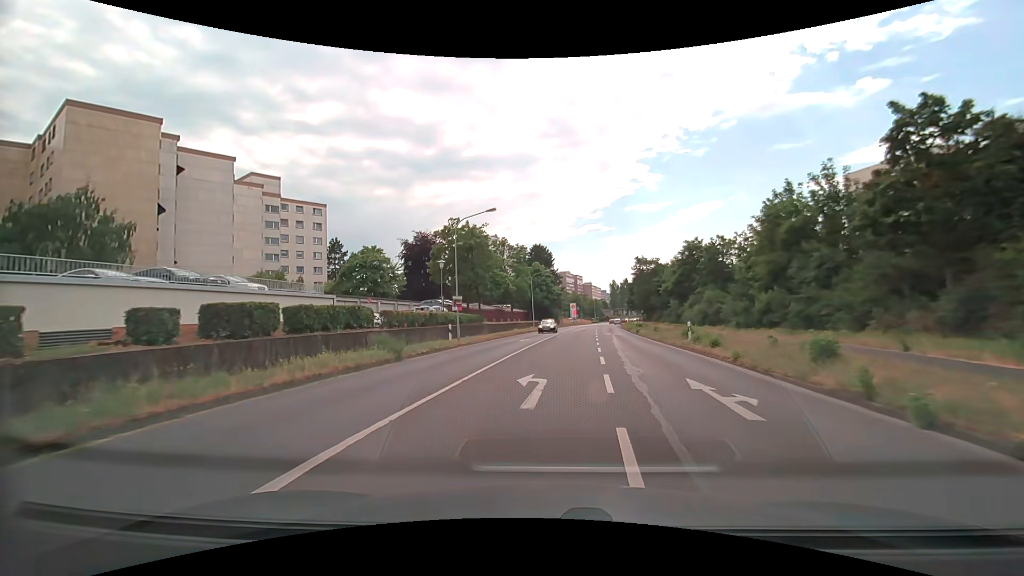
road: secondary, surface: asphalt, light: Day
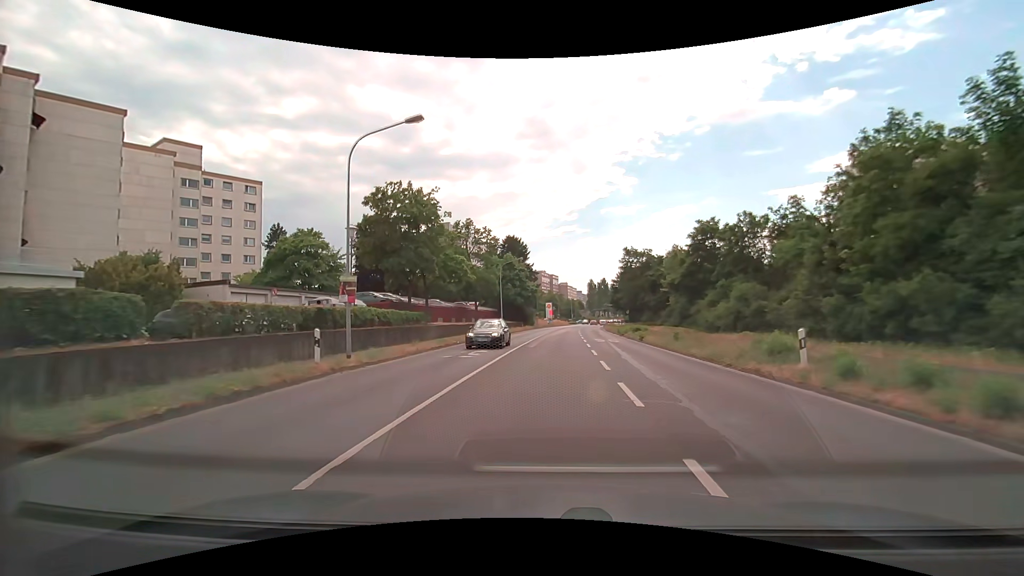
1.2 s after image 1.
(+0.3, +13.3) m; +3°
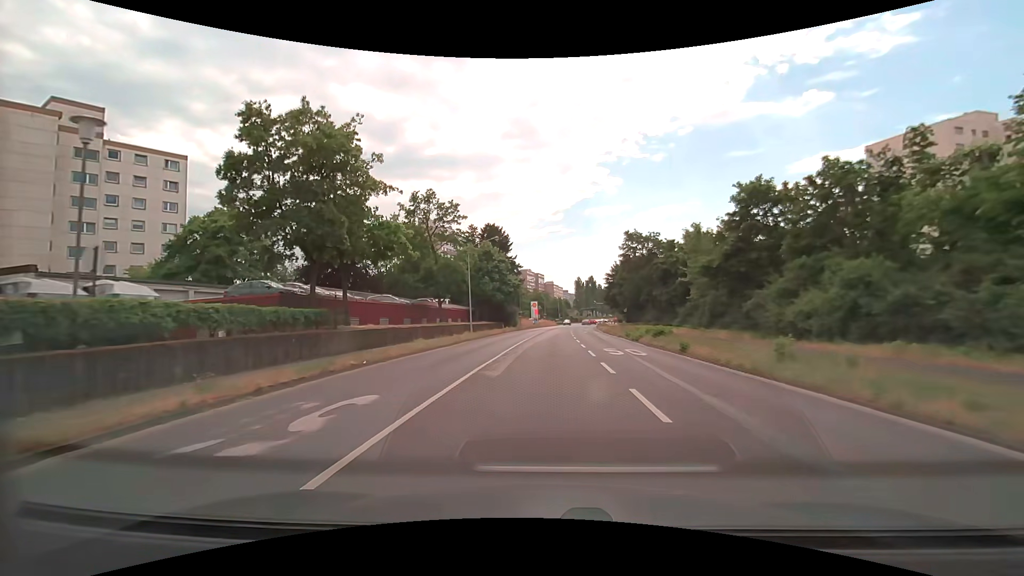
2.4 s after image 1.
(+0.3, +13.2) m; +2°
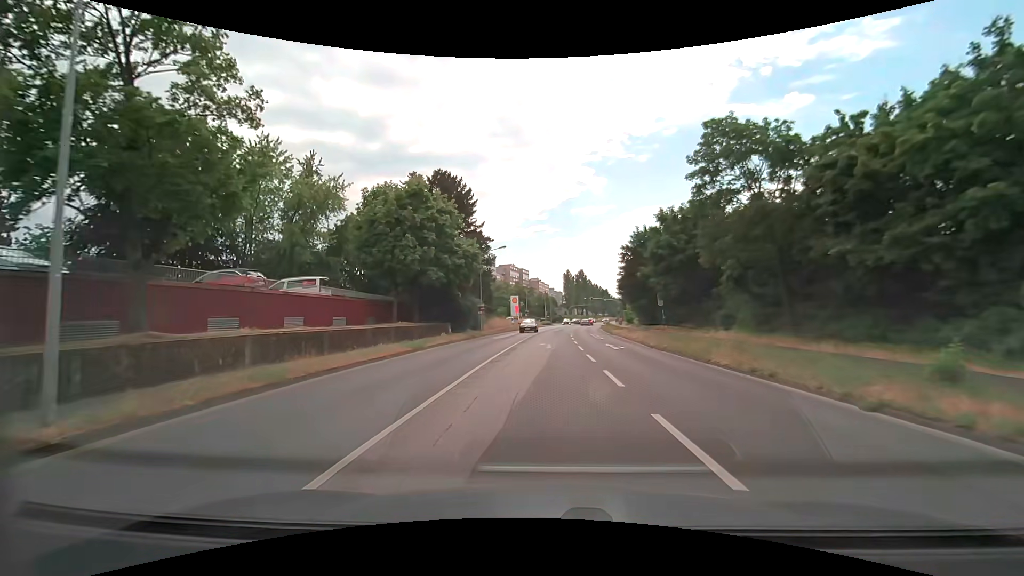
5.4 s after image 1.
(+0.7, +32.8) m; +2°
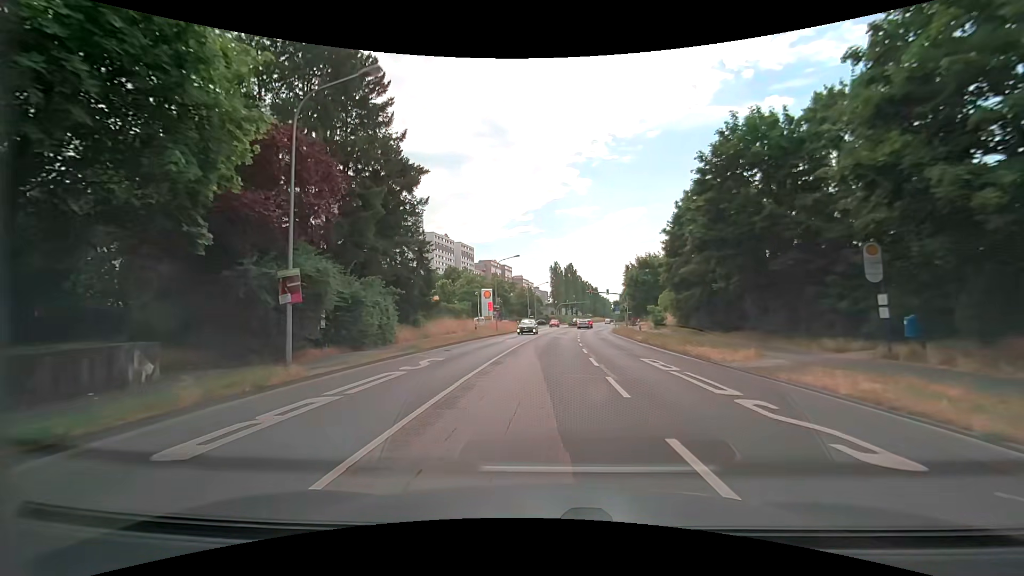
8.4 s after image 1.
(+0.2, +31.4) m; +1°
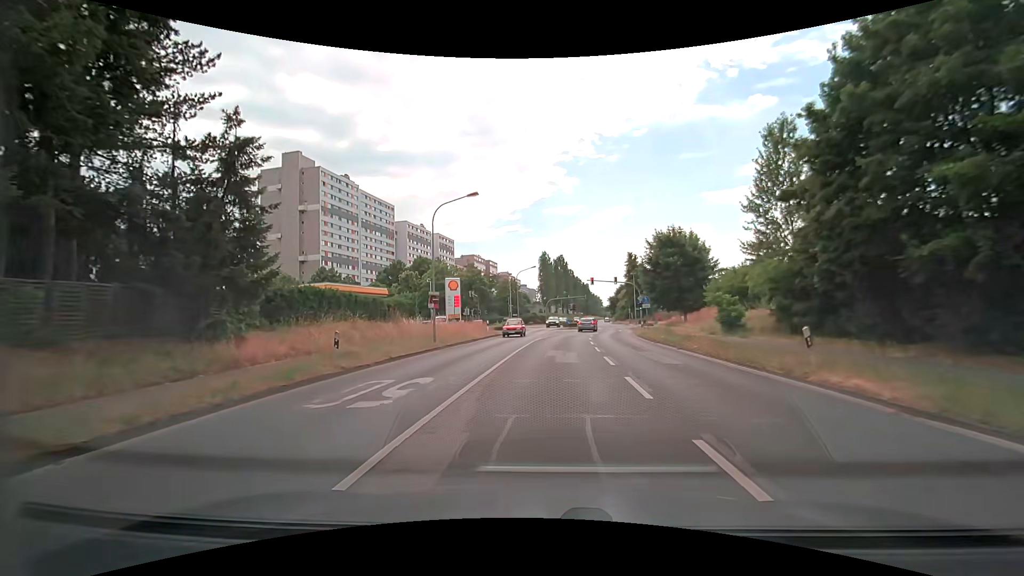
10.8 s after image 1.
(+0.3, +24.1) m; +1°
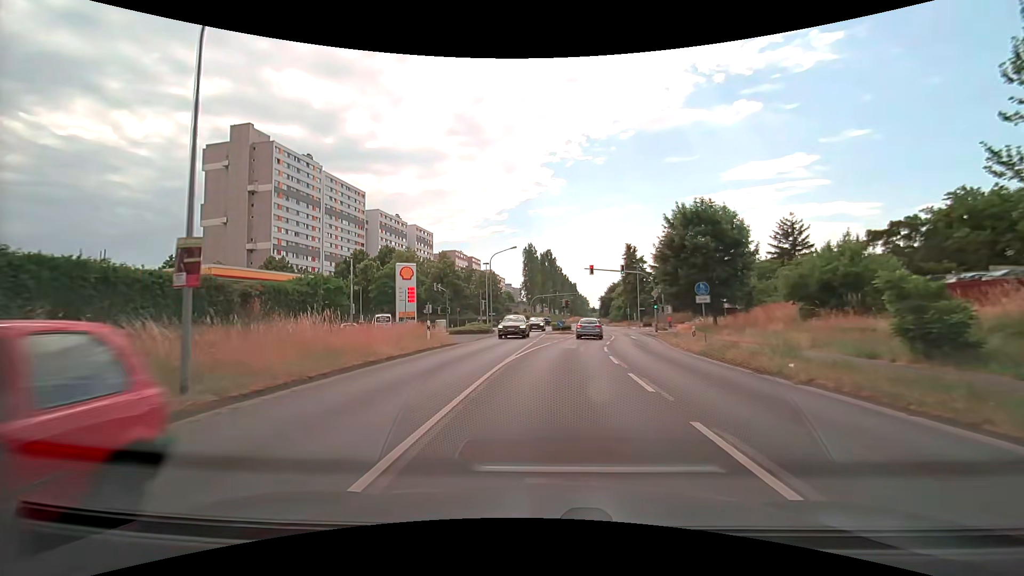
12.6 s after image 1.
(+0.3, +17.0) m; +2°
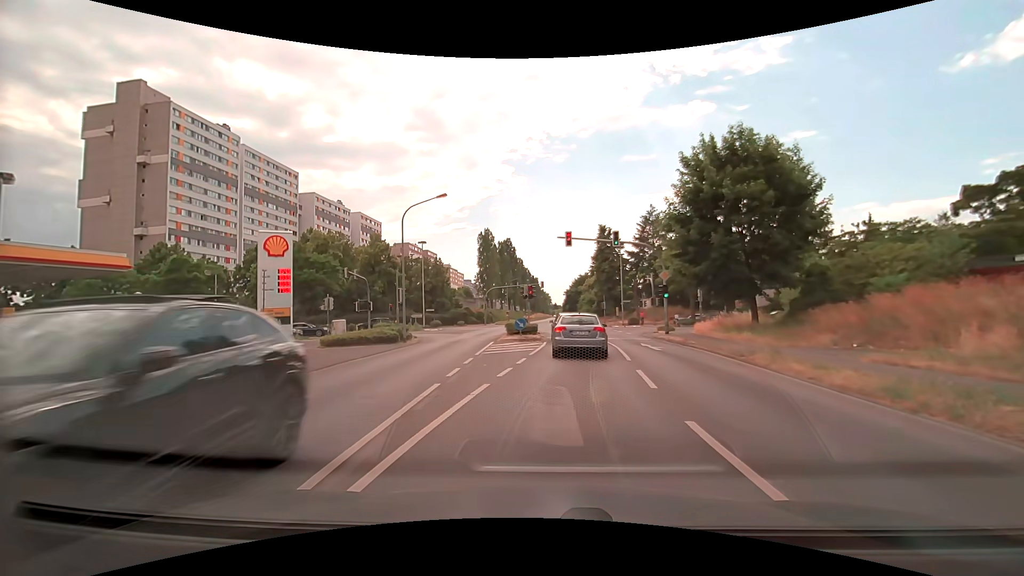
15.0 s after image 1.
(+0.5, +18.2) m; +4°
(0, +10) (+1, +20) (+2, +30) (+2, +40) (-1, +50) (-7, +57) (-16, +61) (-26, +60) (-35, +57) (-45, +53) m
